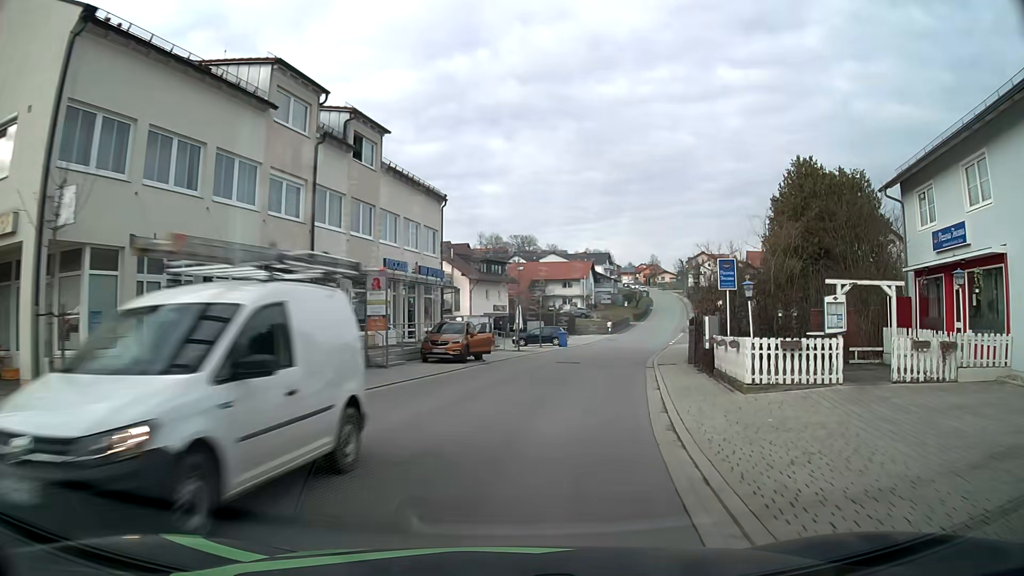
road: tertiary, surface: asphalt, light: Day
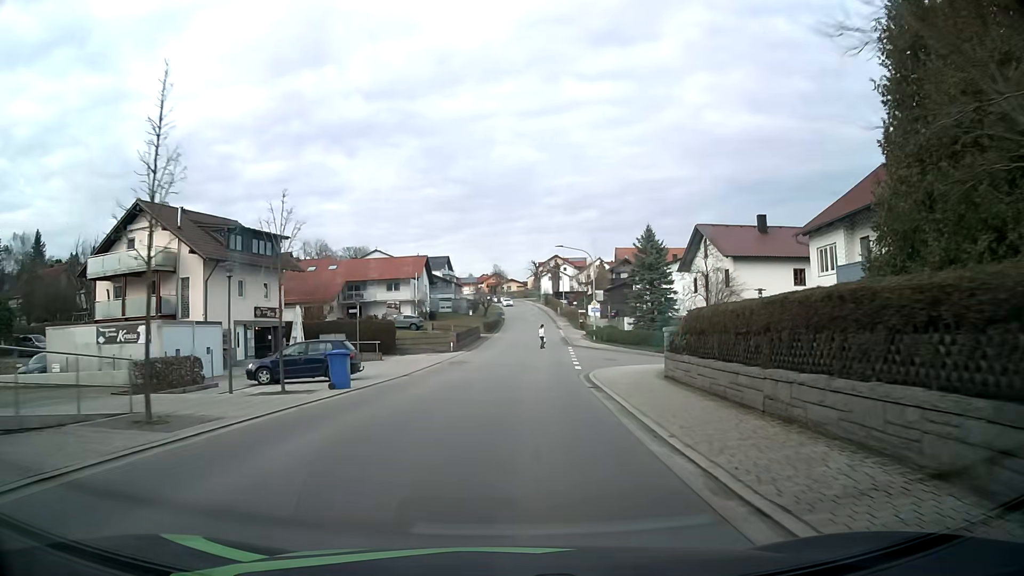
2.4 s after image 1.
(+3.9, +28.2) m; +14°
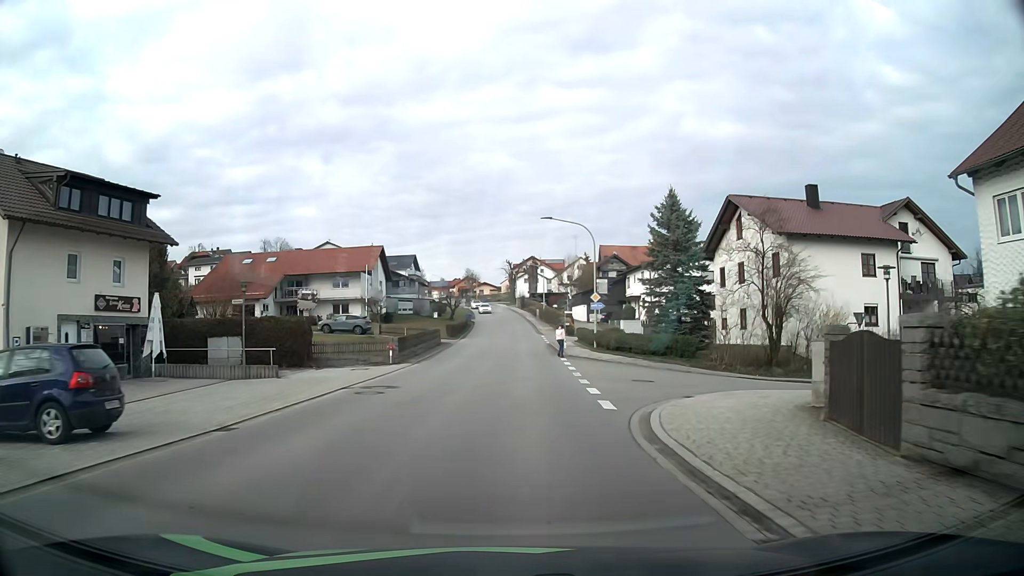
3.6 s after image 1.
(+0.3, +14.5) m; +2°
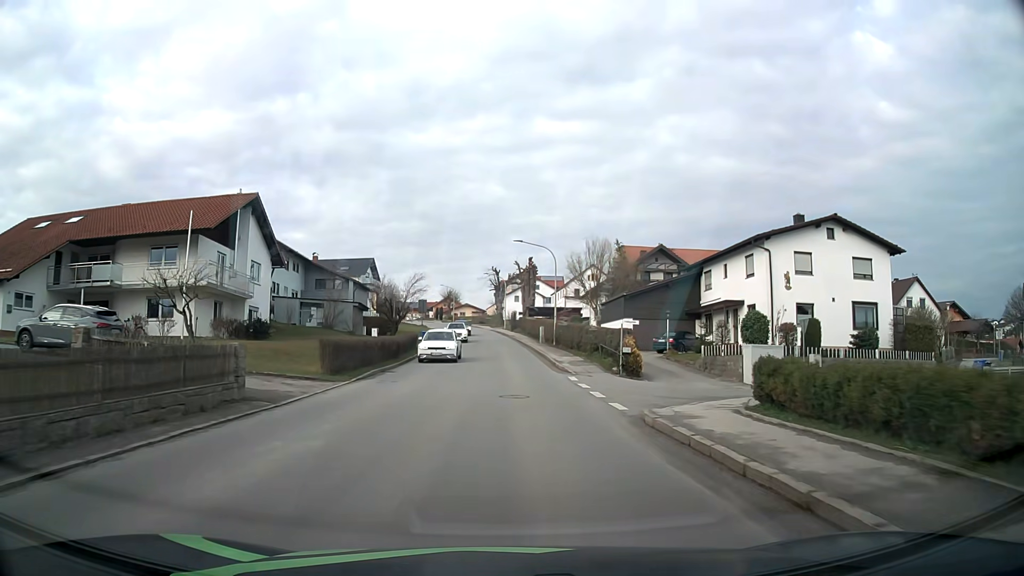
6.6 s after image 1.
(+0.3, +36.6) m; +1°
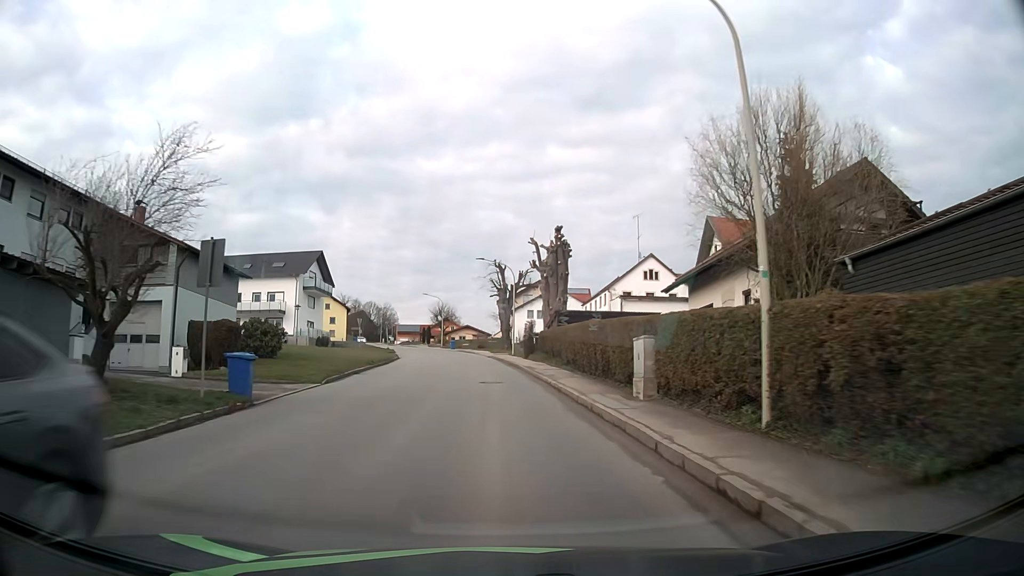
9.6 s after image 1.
(+0.3, +37.5) m; -1°
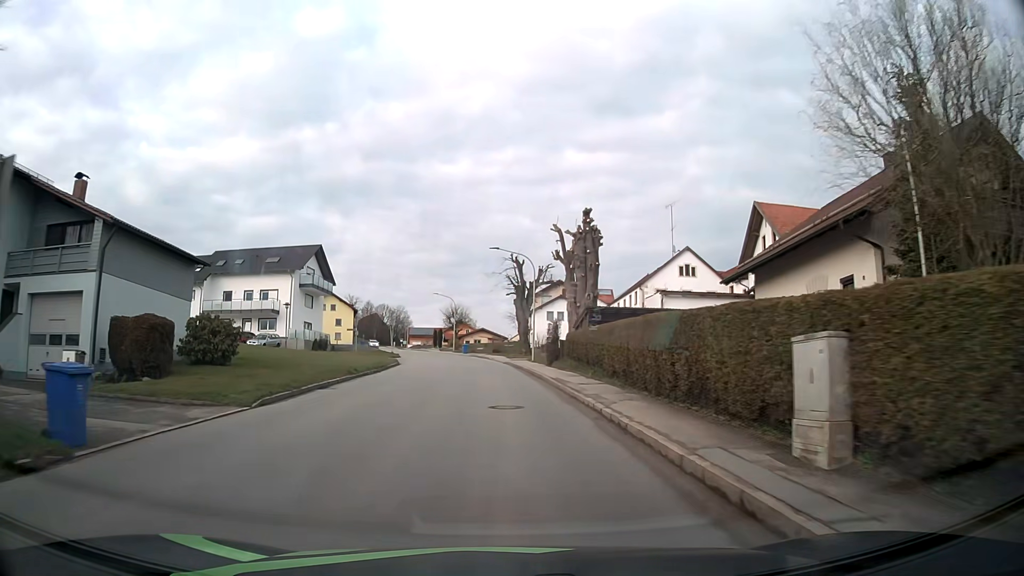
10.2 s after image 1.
(-0.1, +7.5) m; -1°
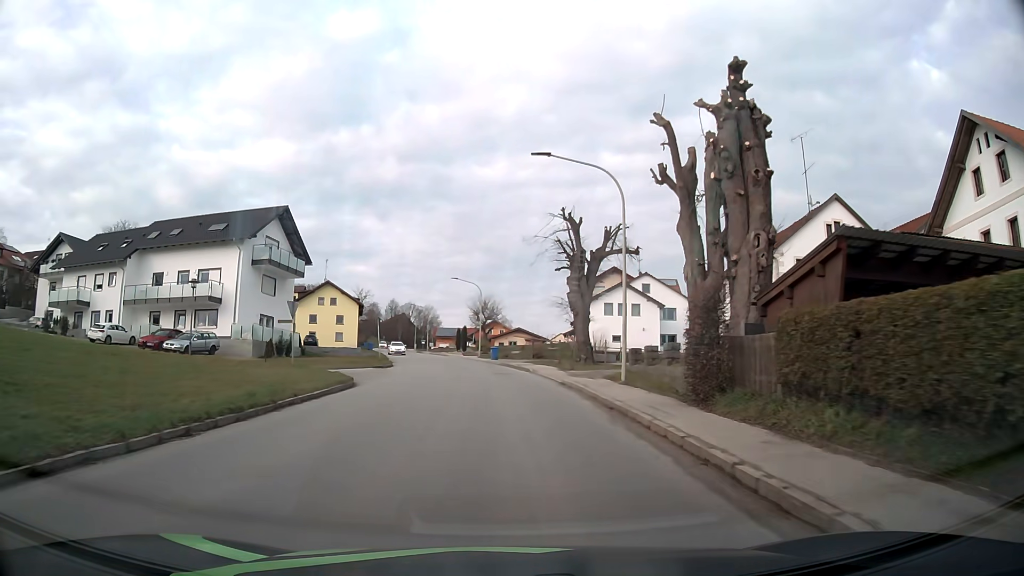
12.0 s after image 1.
(-0.6, +22.4) m; -3°
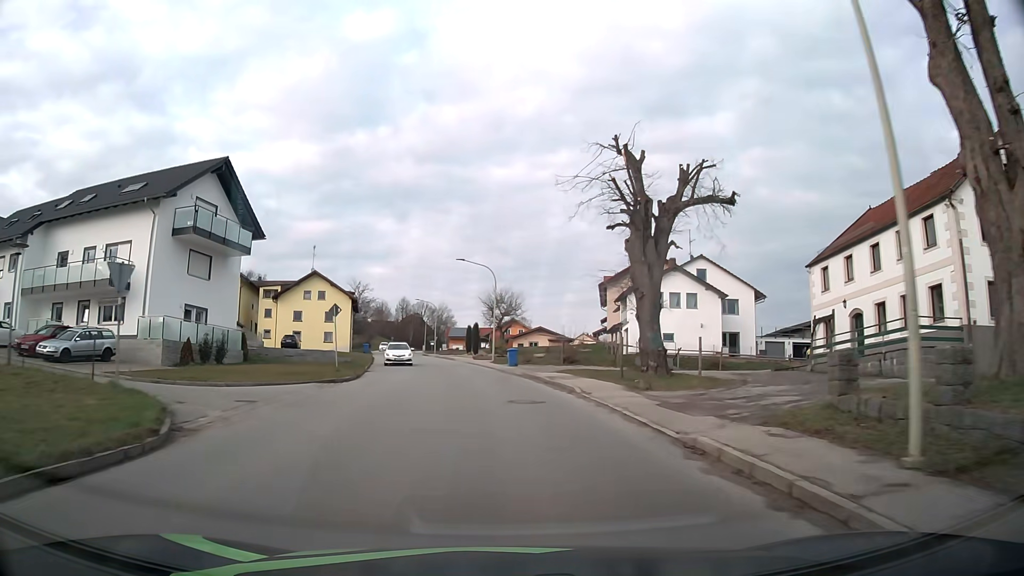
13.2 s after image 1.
(-0.2, +14.7) m; -1°
(0, +10) (-1, +20) (-2, +30) (-3, +40) (-5, +50) (-7, +60) (-9, +69) (-11, +79) (-13, +89) (-15, +99) m
